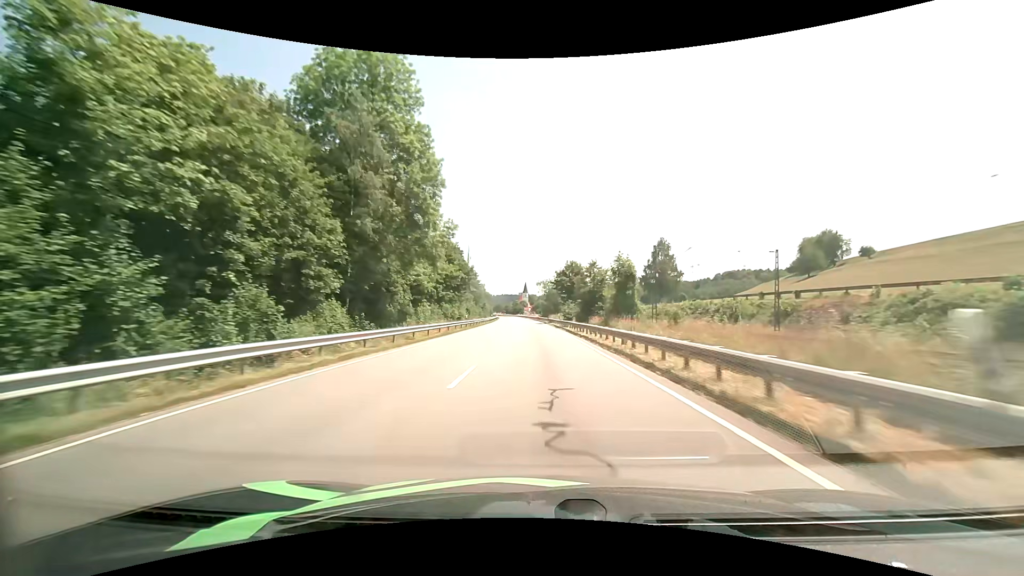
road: primary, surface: asphalt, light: Day
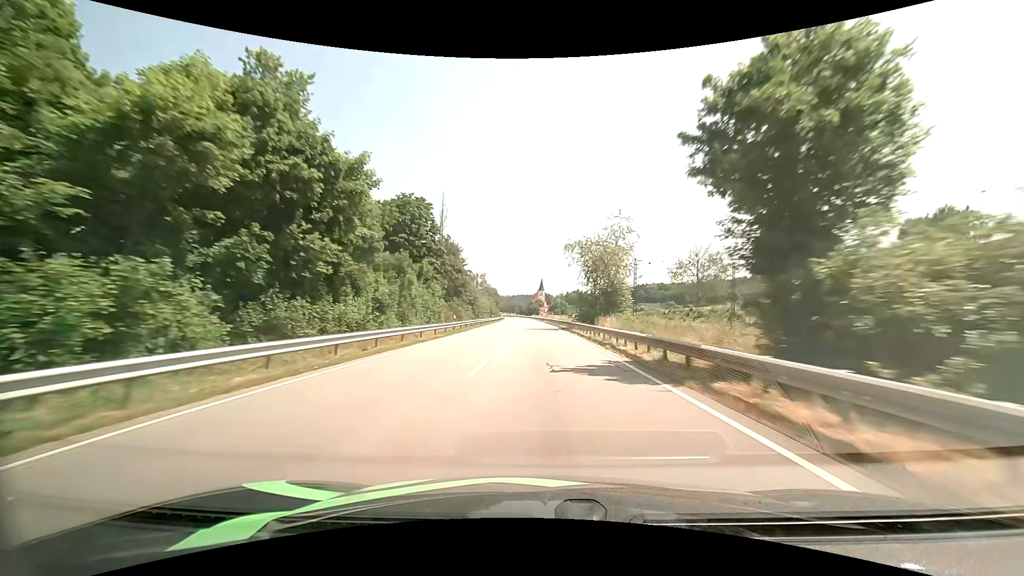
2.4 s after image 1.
(-1.4, +59.6) m; -2°
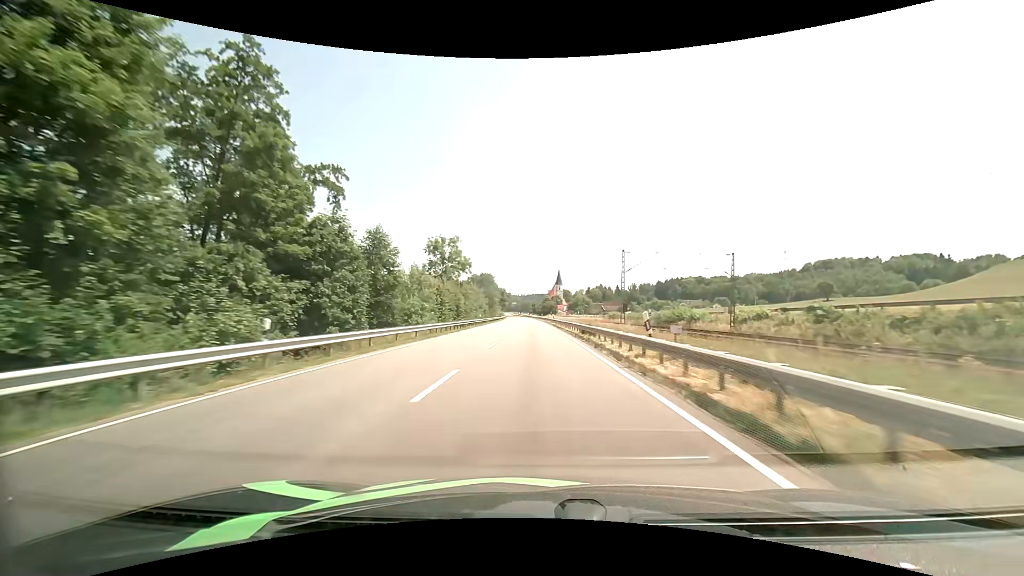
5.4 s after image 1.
(-0.7, +75.7) m; -2°
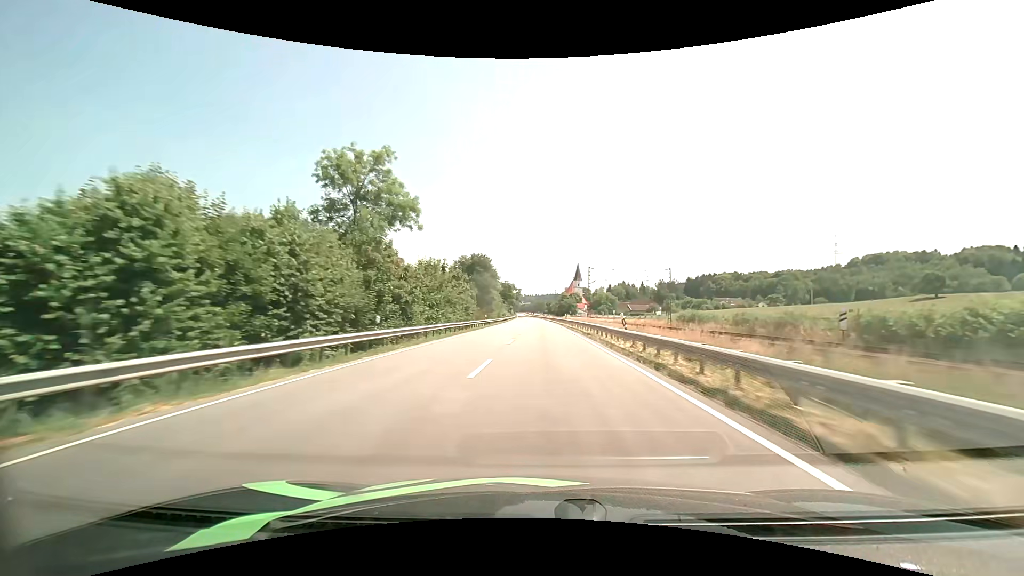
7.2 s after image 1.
(-0.8, +45.6) m; -2°
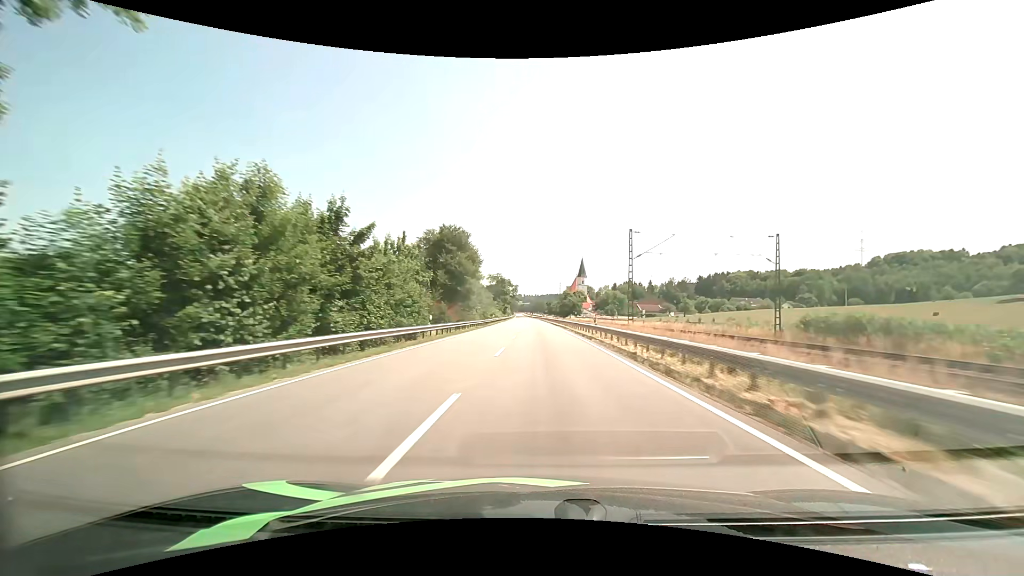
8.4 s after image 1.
(0.0, +30.5) m; 0°
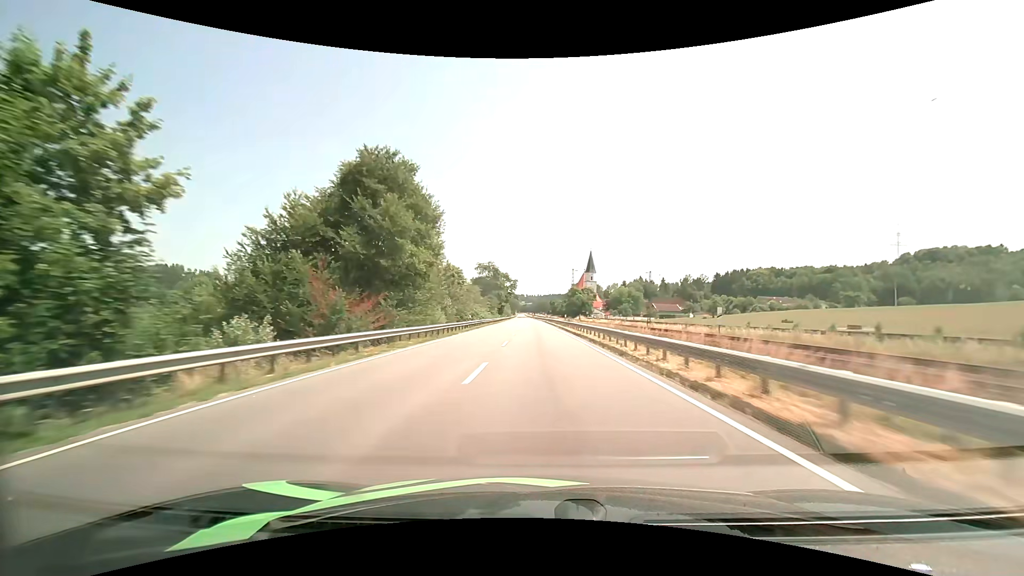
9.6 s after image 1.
(-0.1, +30.6) m; 0°
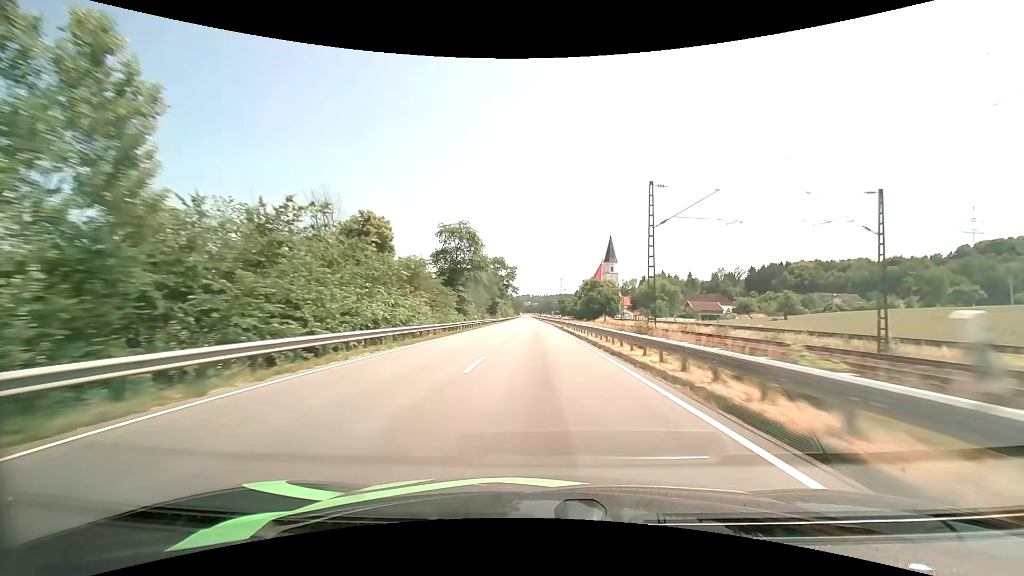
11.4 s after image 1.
(-0.3, +46.7) m; -1°
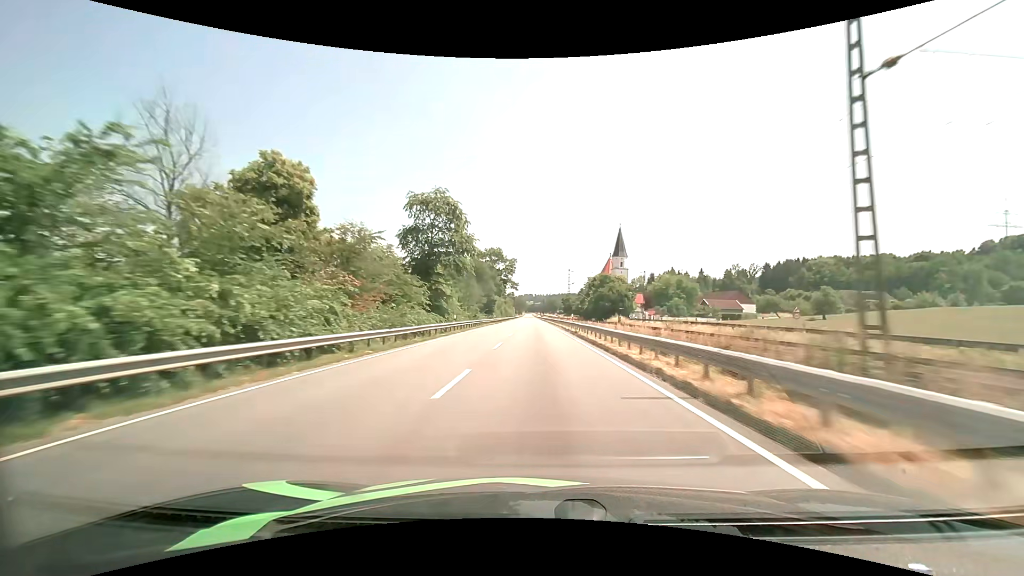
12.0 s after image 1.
(-0.1, +15.7) m; 0°
(0, +10) (0, +20) (0, +30) (0, +40) (0, +50) (-1, +60) (-1, +70) (-1, +80) (-1, +90) (-1, +100) m
